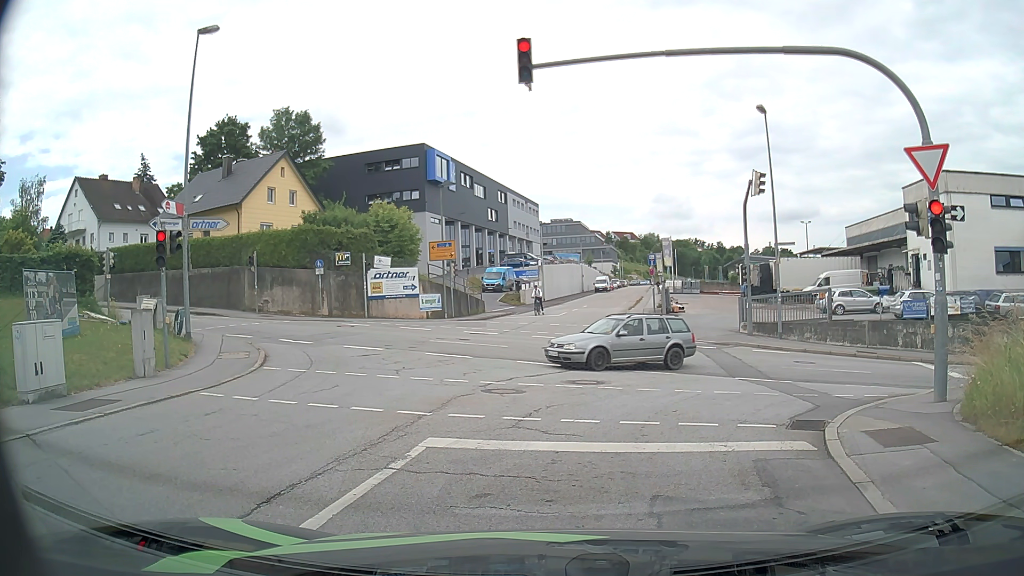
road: residential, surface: asphalt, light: Day
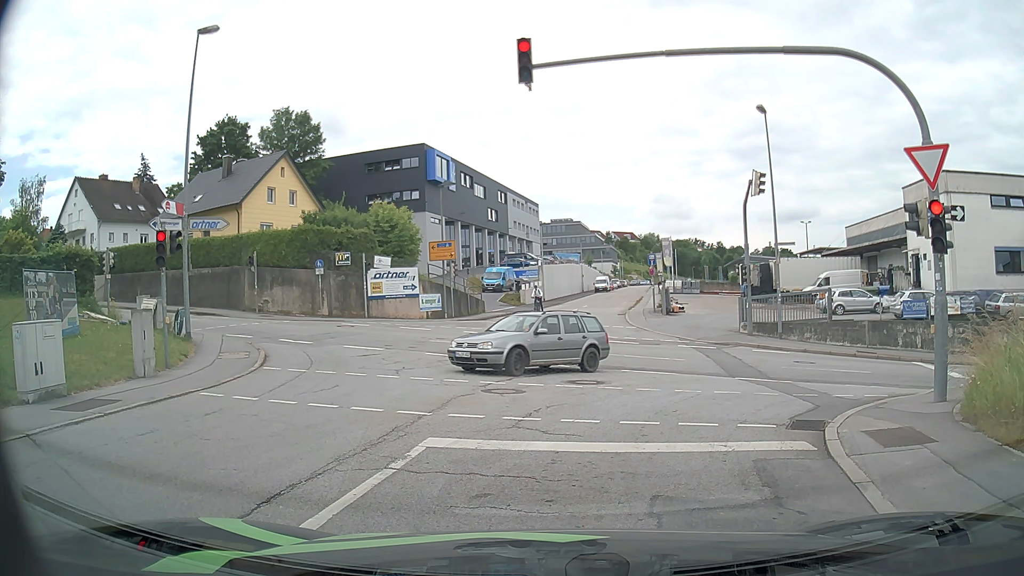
(0.0, 0.0) m; 0°
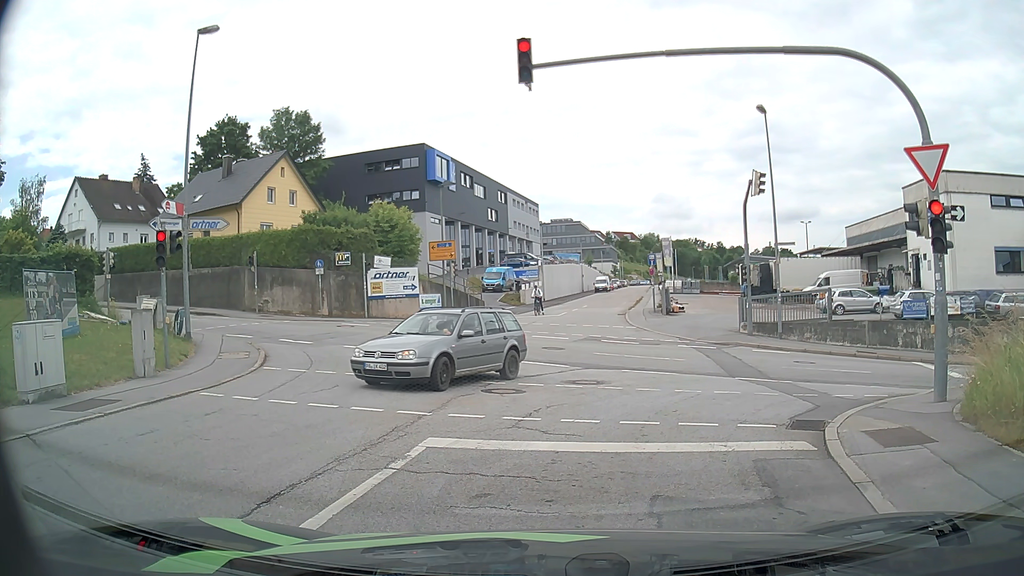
(0.0, 0.0) m; 0°
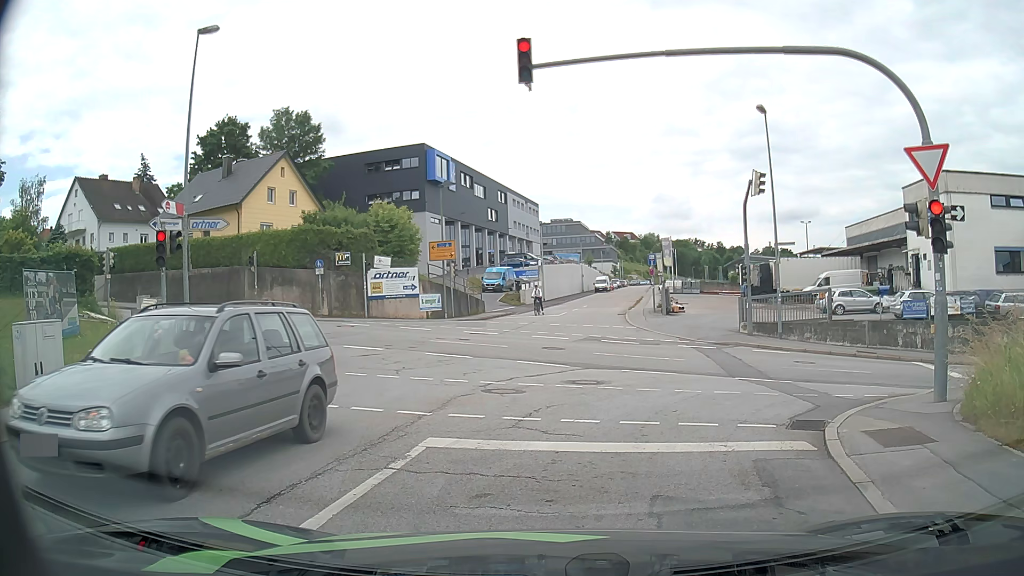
(0.0, 0.0) m; 0°
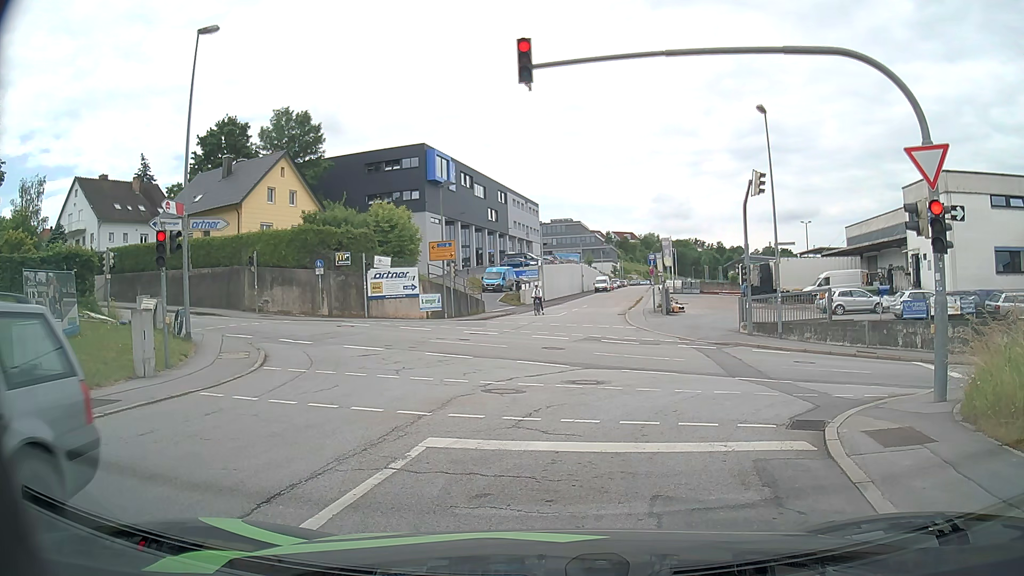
(0.0, 0.0) m; 0°
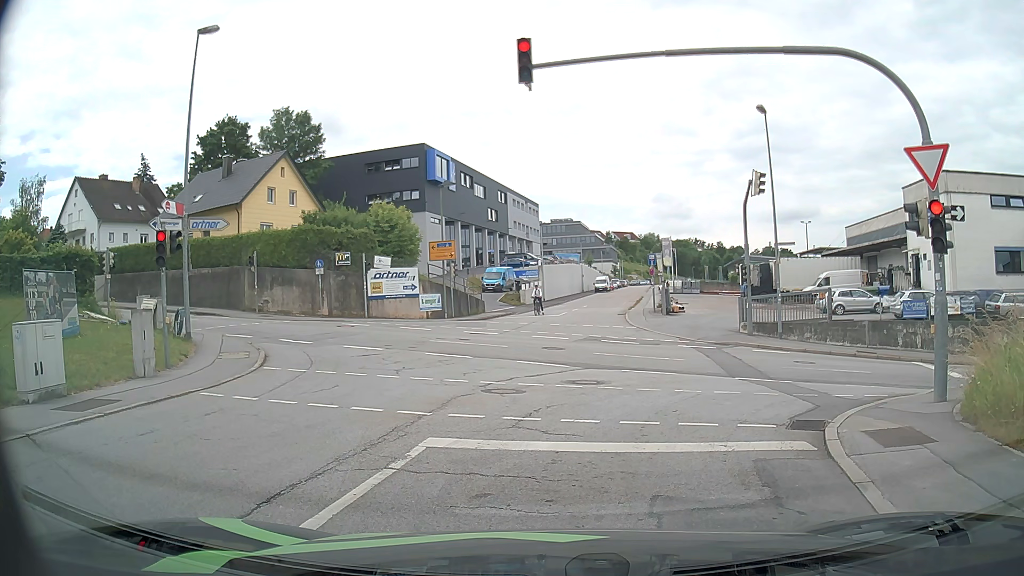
(0.0, 0.0) m; 0°
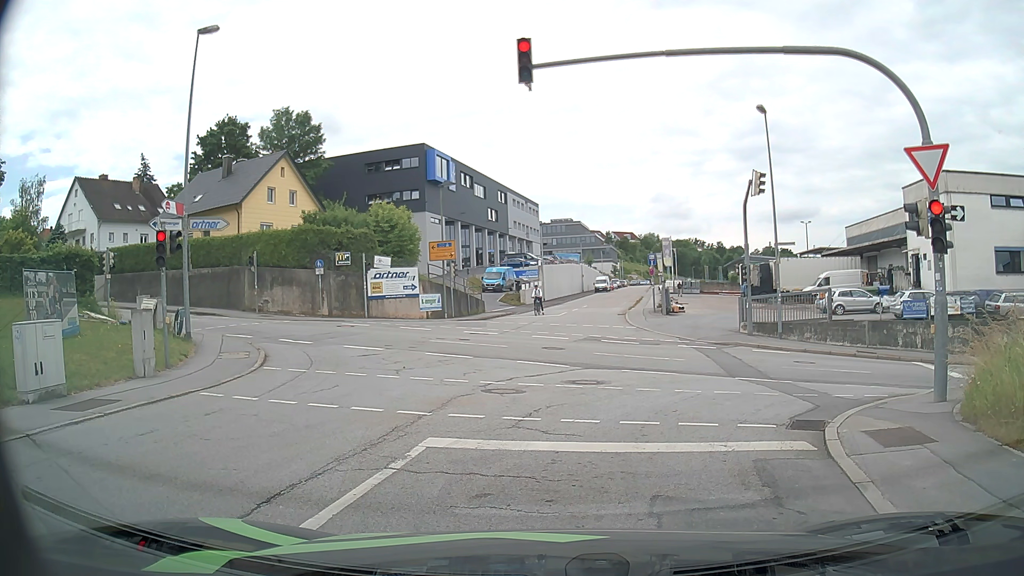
(0.0, 0.0) m; 0°
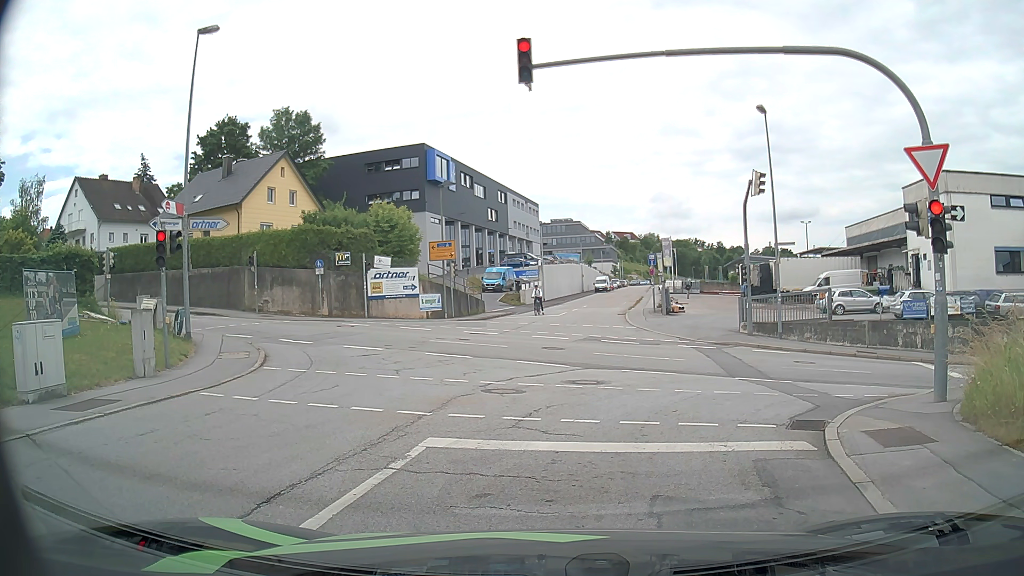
(0.0, 0.0) m; 0°
